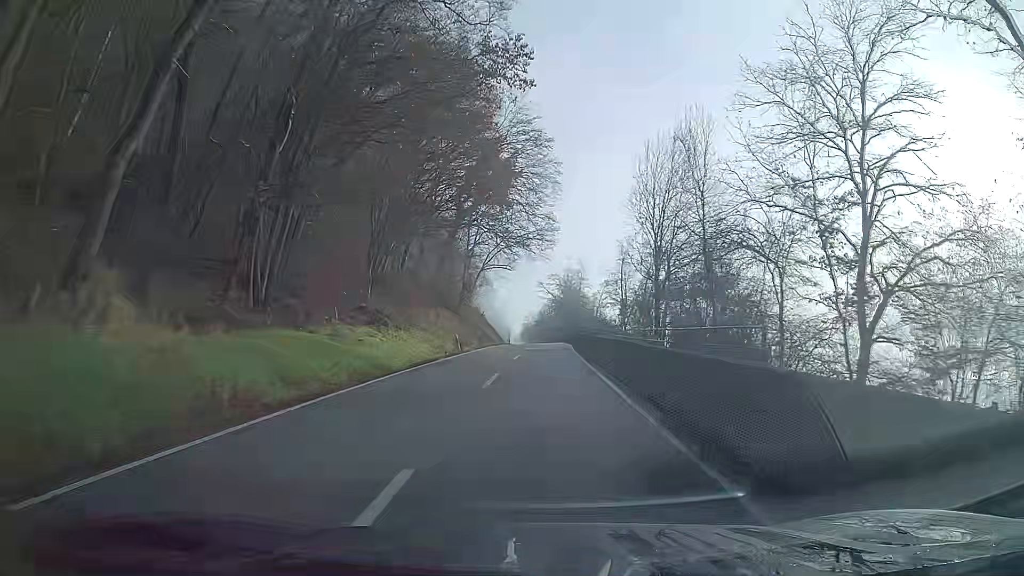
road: secondary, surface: asphalt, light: Day
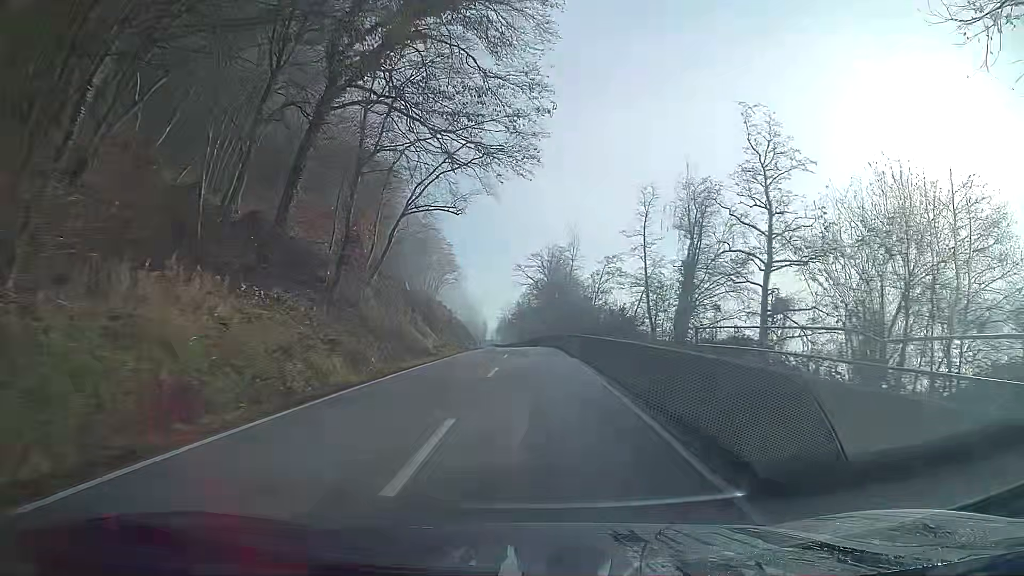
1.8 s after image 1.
(+0.6, +33.0) m; +2°
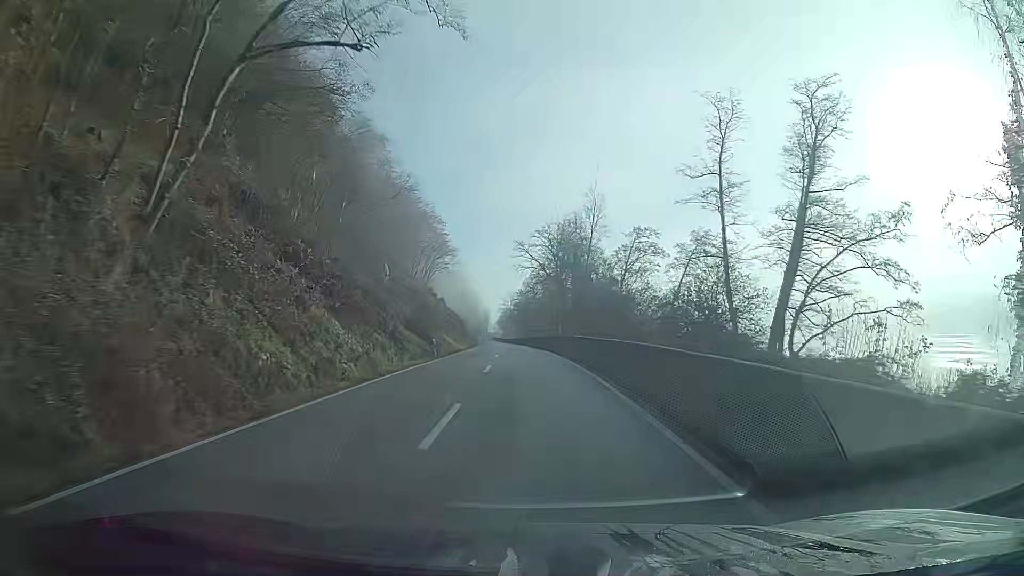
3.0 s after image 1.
(-0.1, +22.2) m; 0°
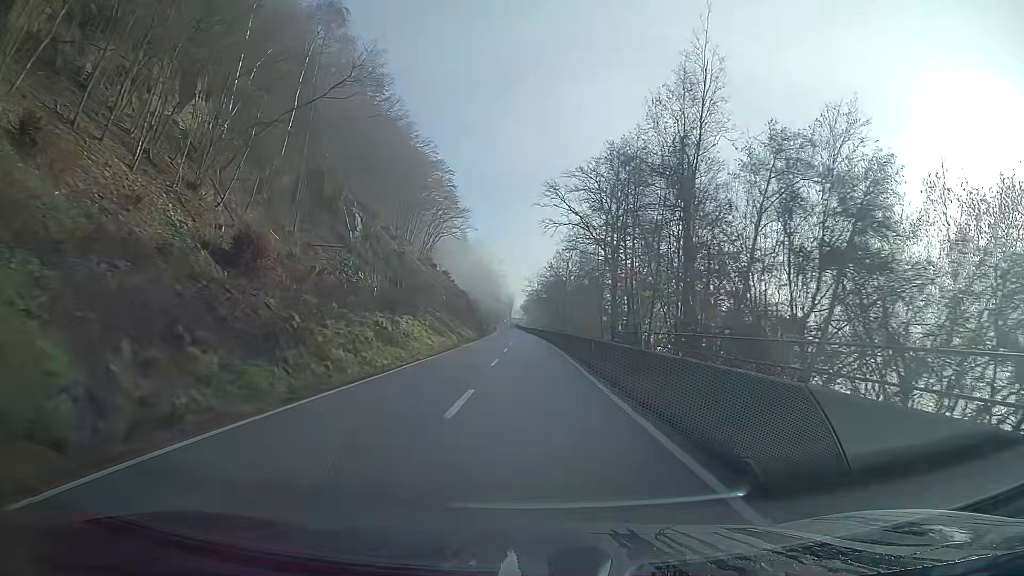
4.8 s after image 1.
(-0.6, +33.8) m; -3°
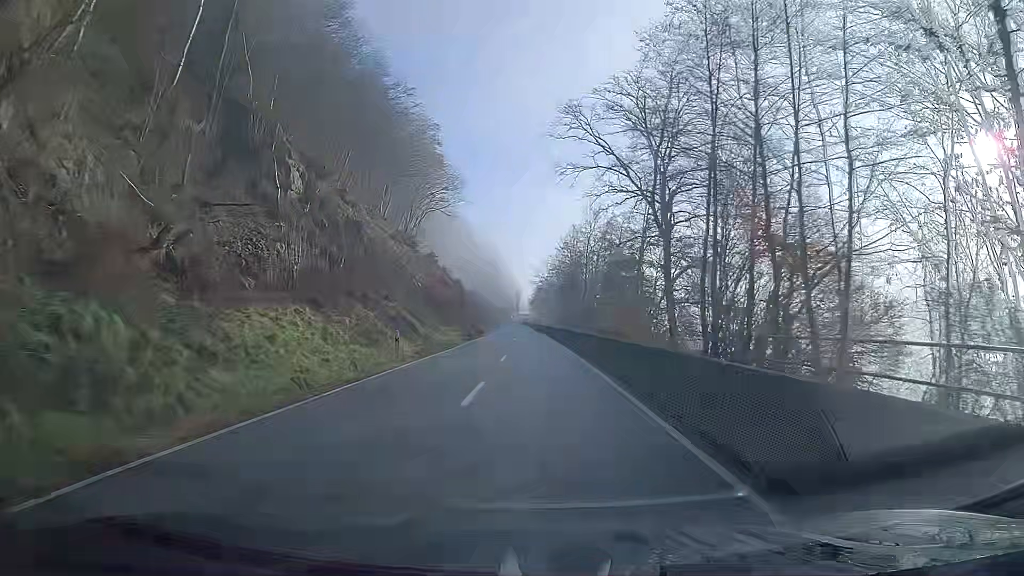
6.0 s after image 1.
(-0.1, +22.9) m; -1°
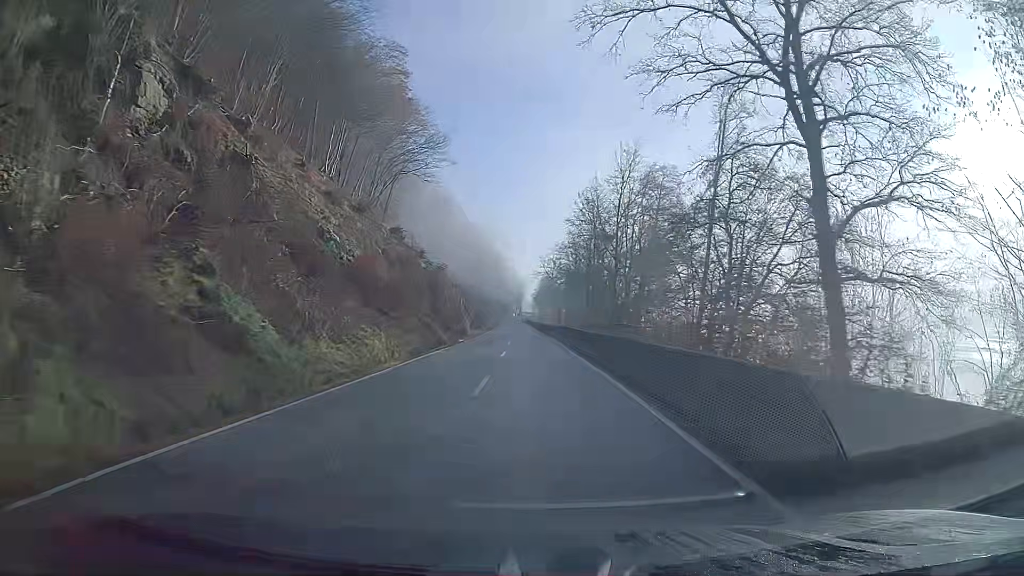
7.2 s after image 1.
(-0.1, +23.1) m; 0°
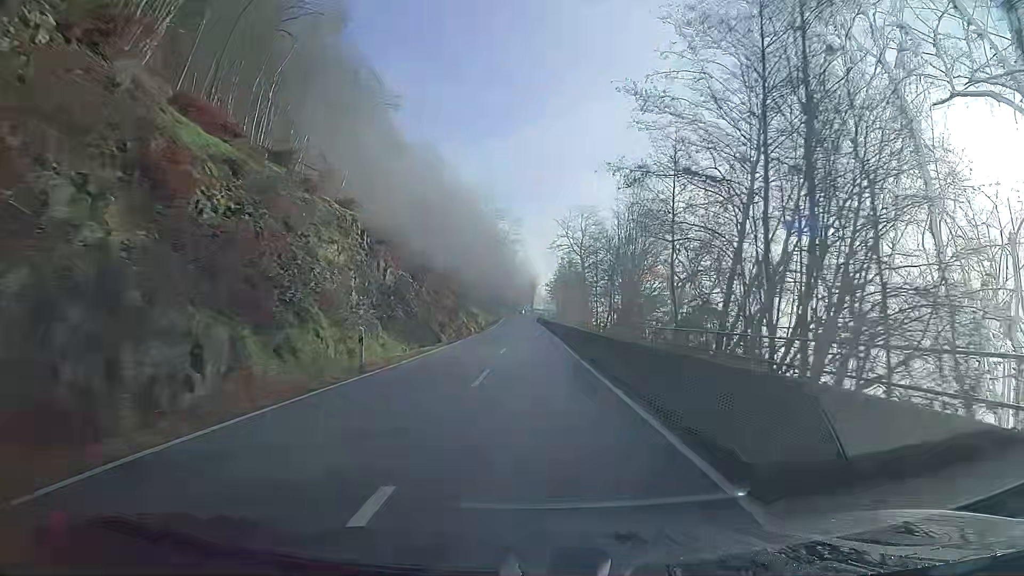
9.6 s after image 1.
(-0.4, +46.6) m; -1°
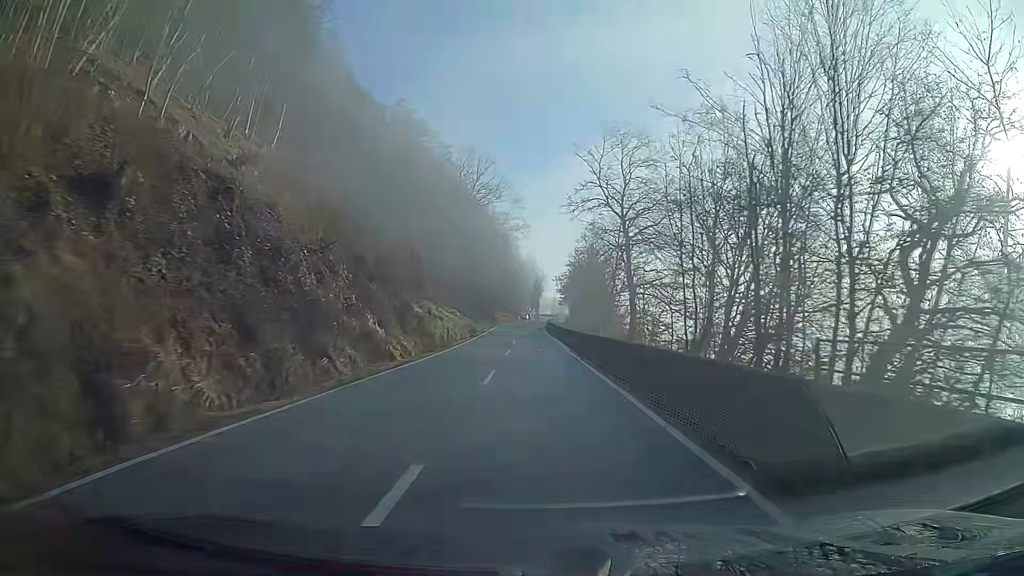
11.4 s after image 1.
(-0.1, +35.3) m; 0°
